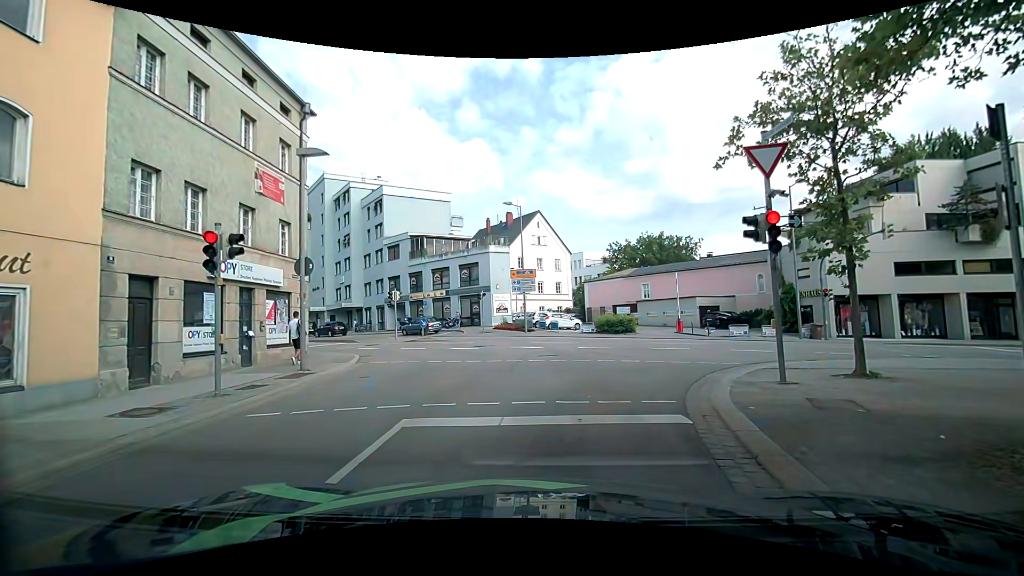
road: tertiary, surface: asphalt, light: Day
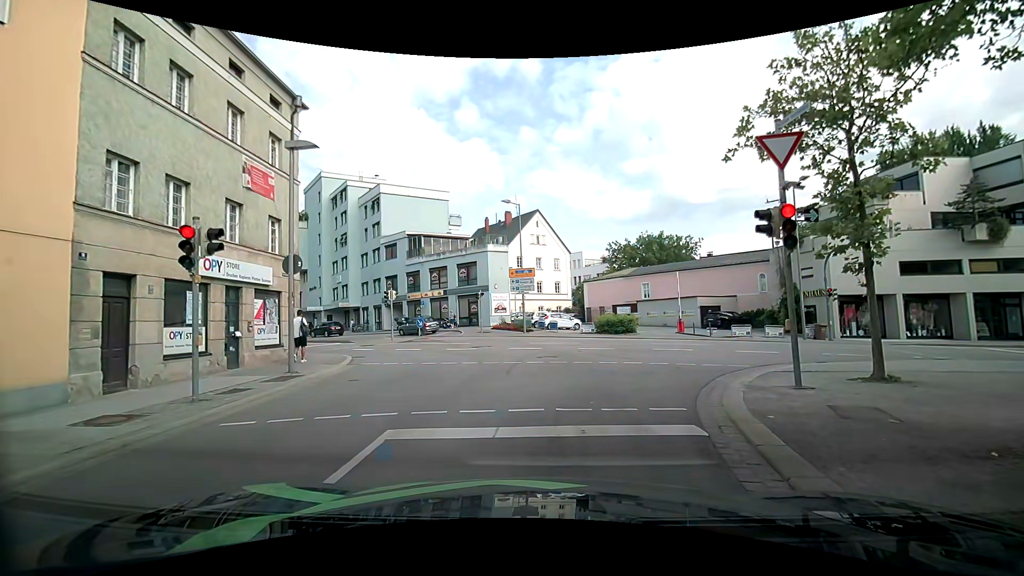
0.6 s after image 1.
(0.0, +0.6) m; 0°
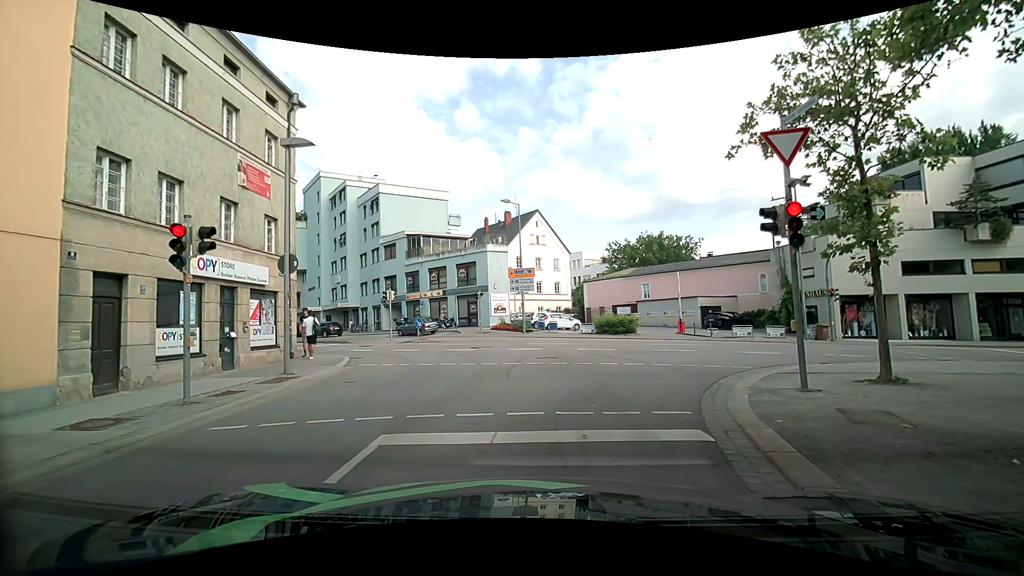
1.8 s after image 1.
(0.0, +0.3) m; 0°
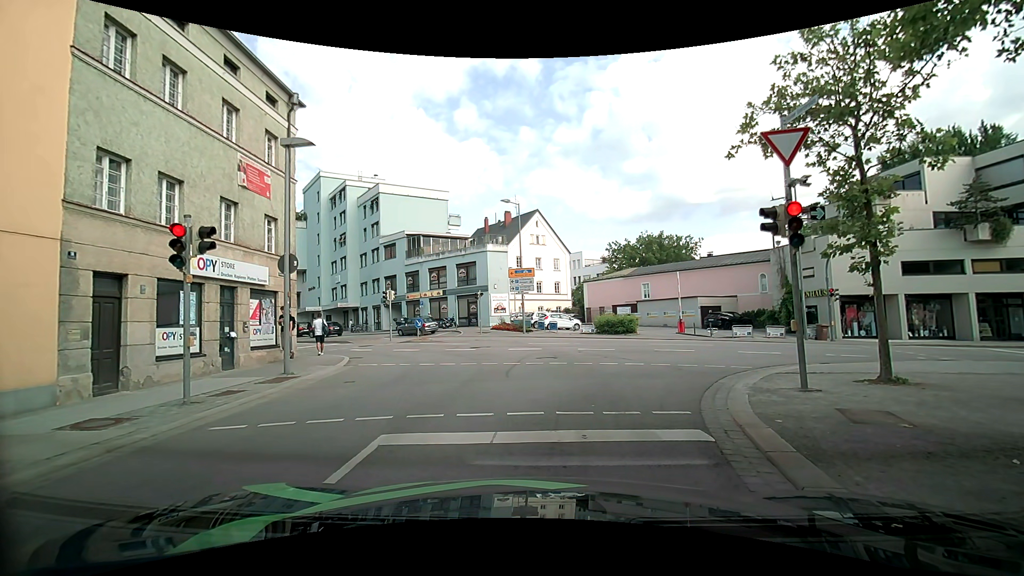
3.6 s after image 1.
(0.0, 0.0) m; 0°
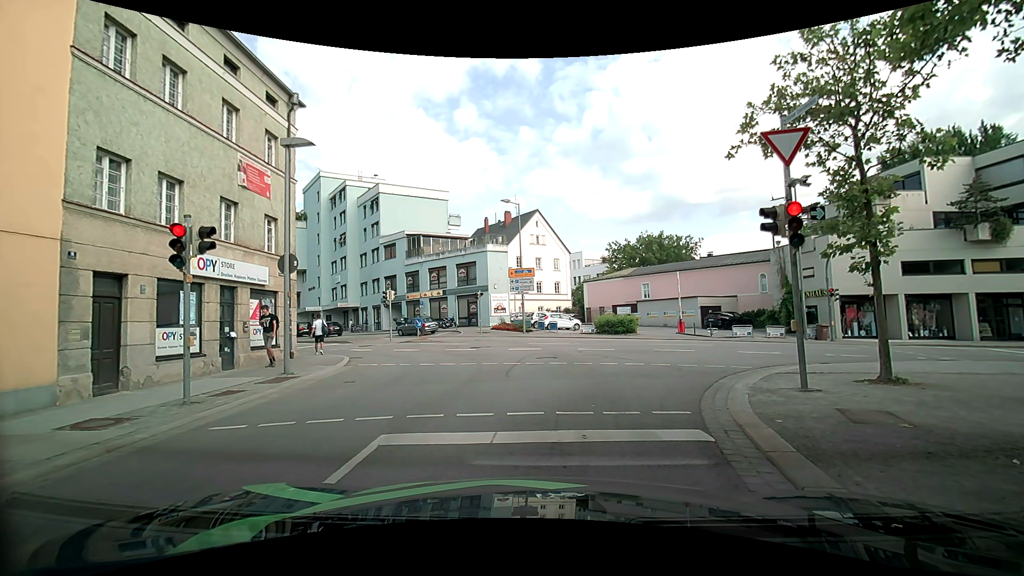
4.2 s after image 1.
(0.0, 0.0) m; 0°
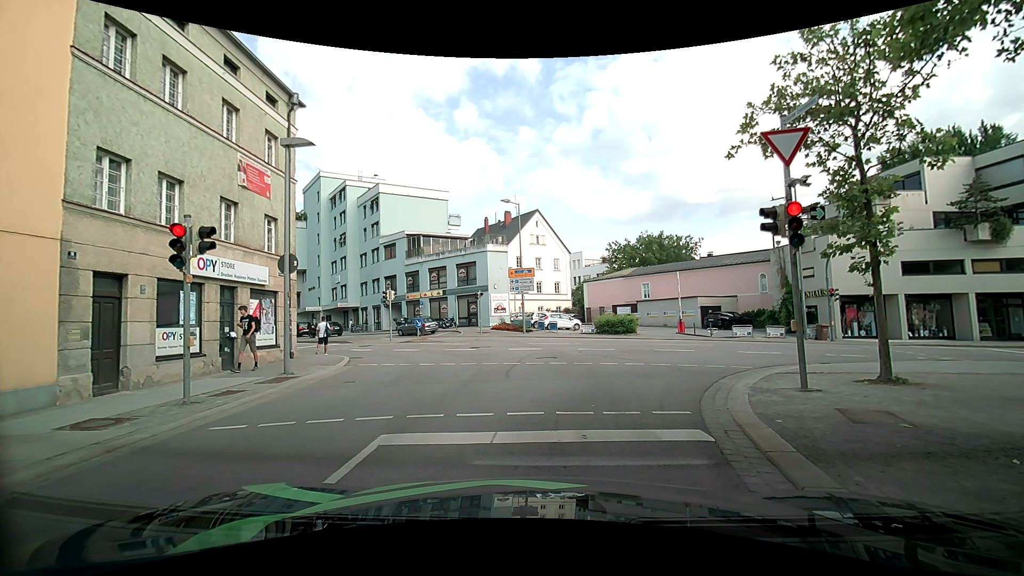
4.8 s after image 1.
(0.0, 0.0) m; 0°
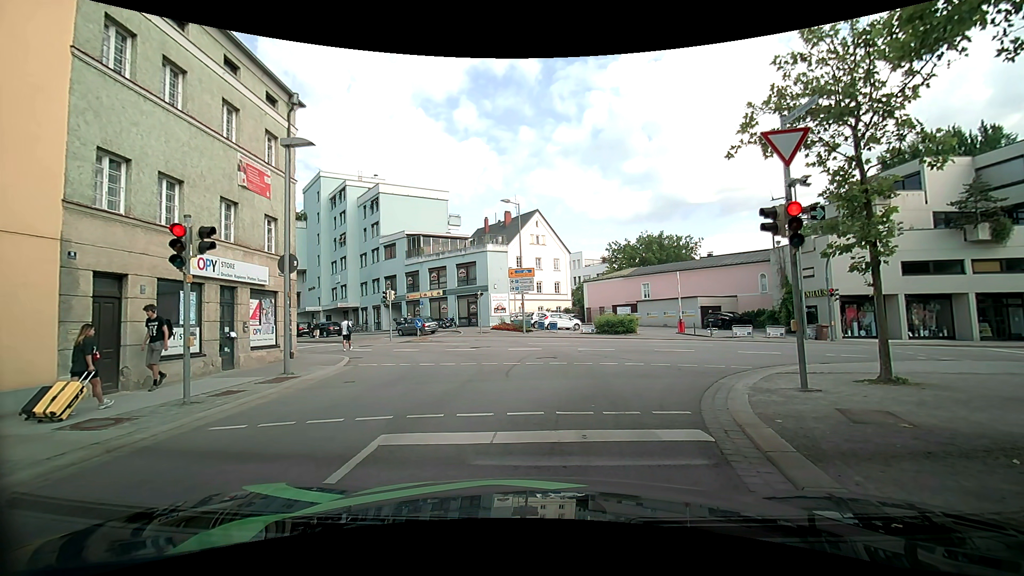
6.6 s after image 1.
(0.0, 0.0) m; 0°
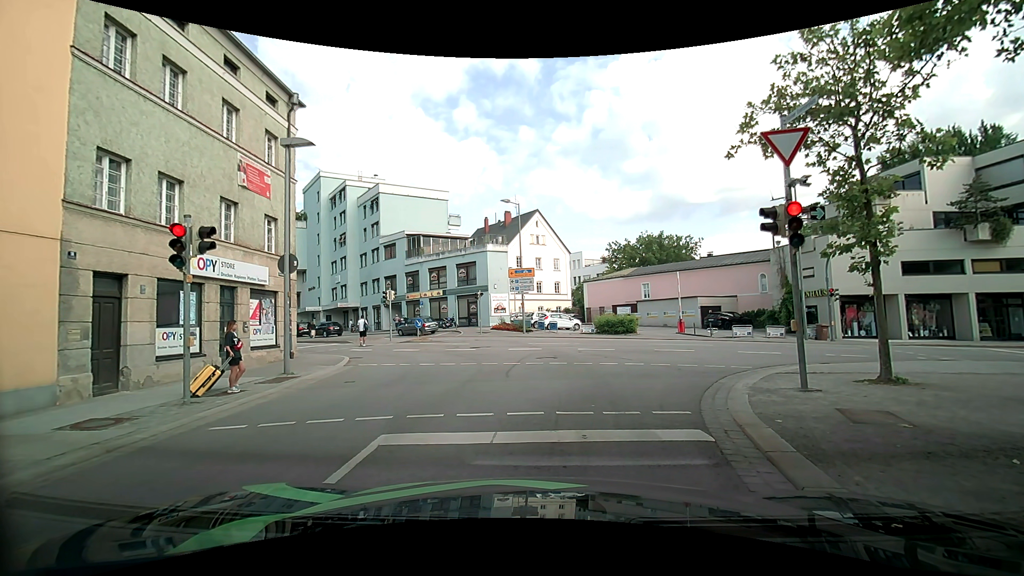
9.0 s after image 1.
(0.0, 0.0) m; 0°
(0, +10) (-1, +20) (-4, +29) (-10, +37) (-19, +42) (-27, +48) (-35, +53) (-43, +60) (-51, +66) (-58, +73) m
